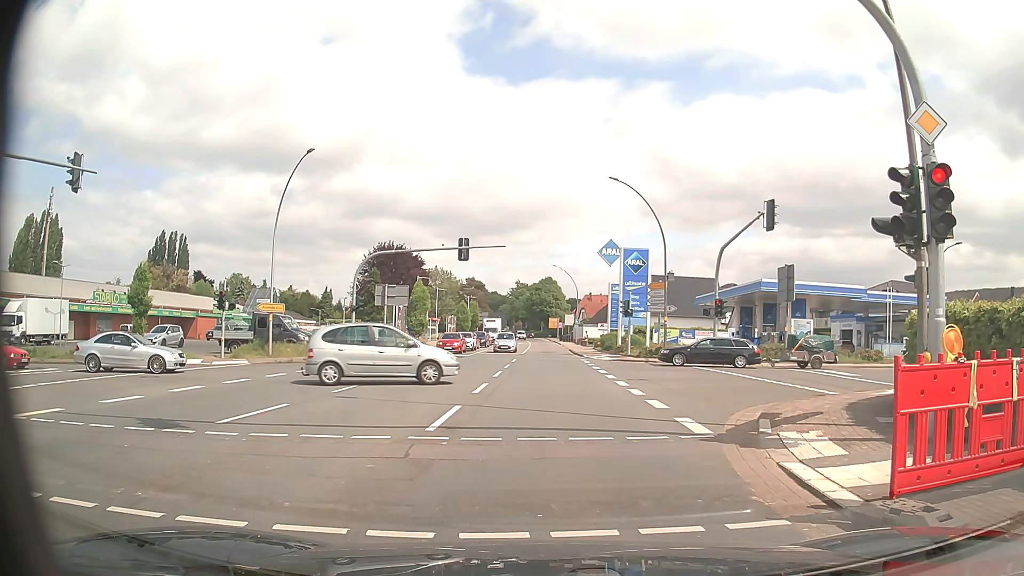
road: primary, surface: asphalt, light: Day
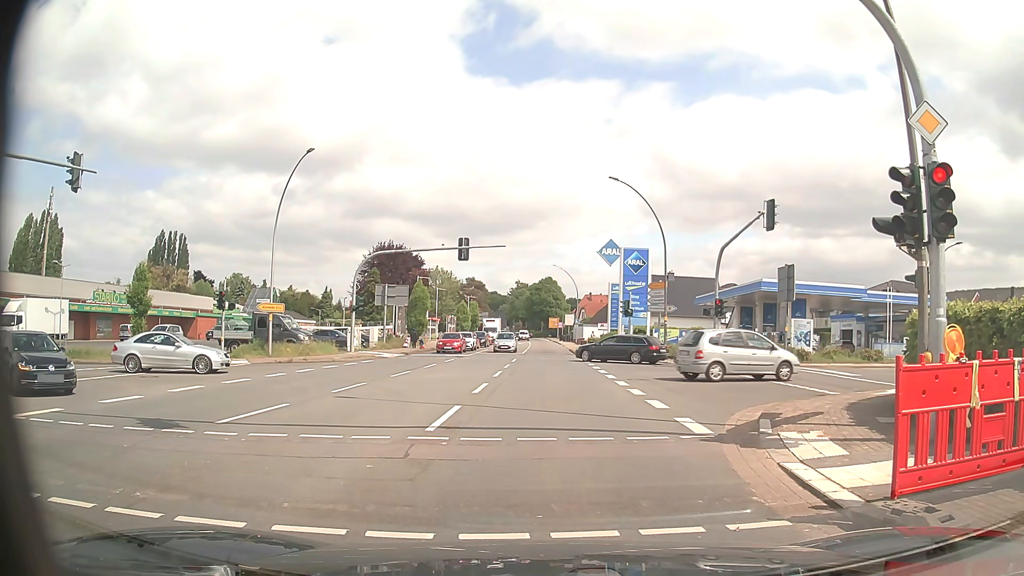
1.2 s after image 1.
(0.0, 0.0) m; 0°
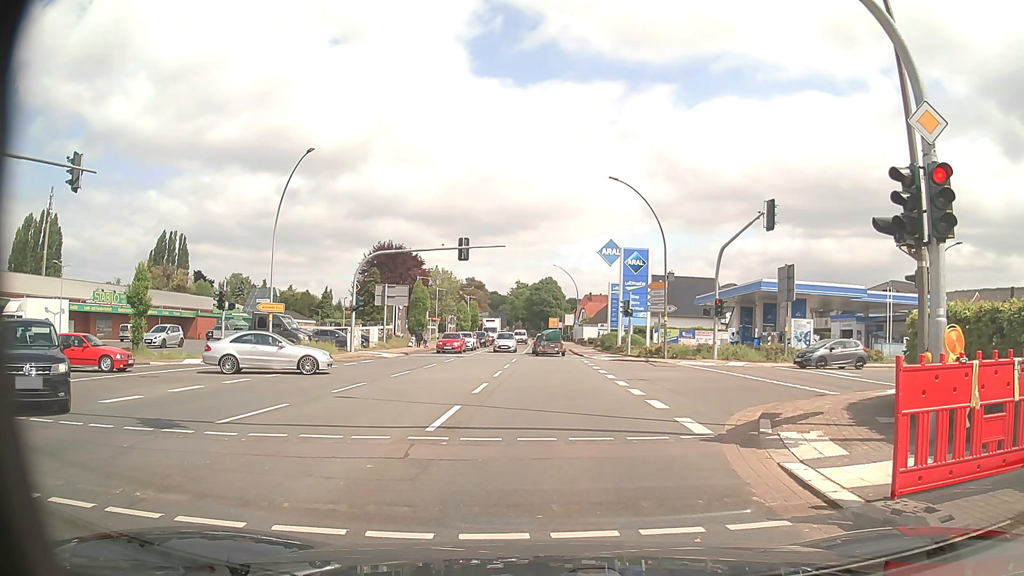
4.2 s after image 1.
(0.0, +0.1) m; 0°
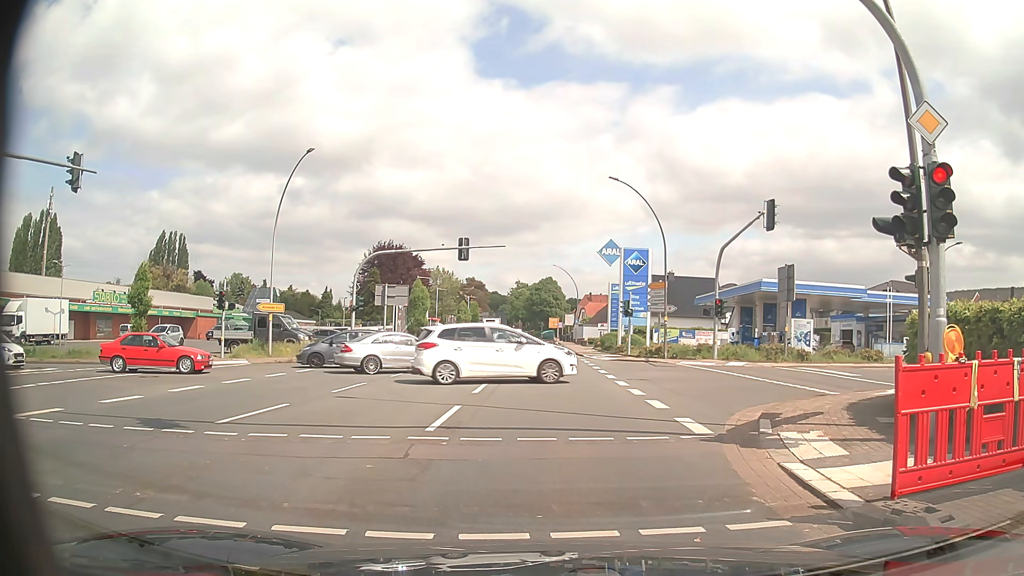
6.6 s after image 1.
(0.0, 0.0) m; 0°
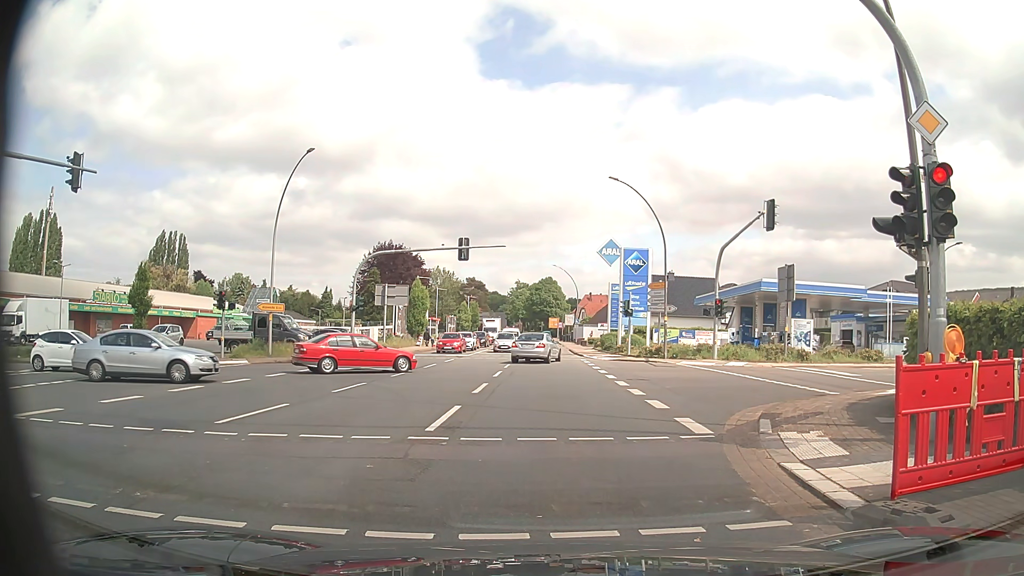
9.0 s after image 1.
(0.0, 0.0) m; 0°
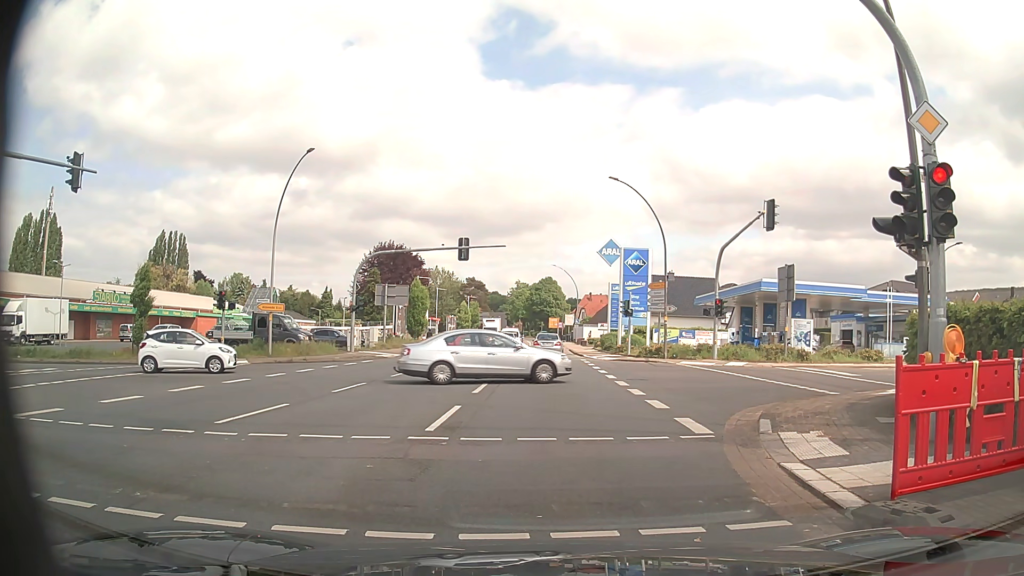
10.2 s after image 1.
(0.0, 0.0) m; 0°
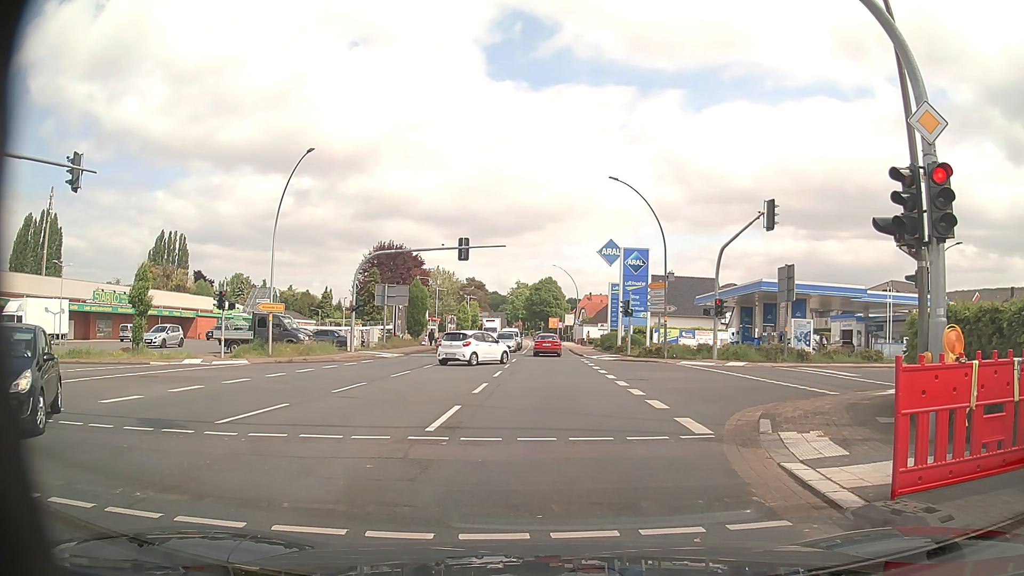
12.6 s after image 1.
(0.0, 0.0) m; 0°
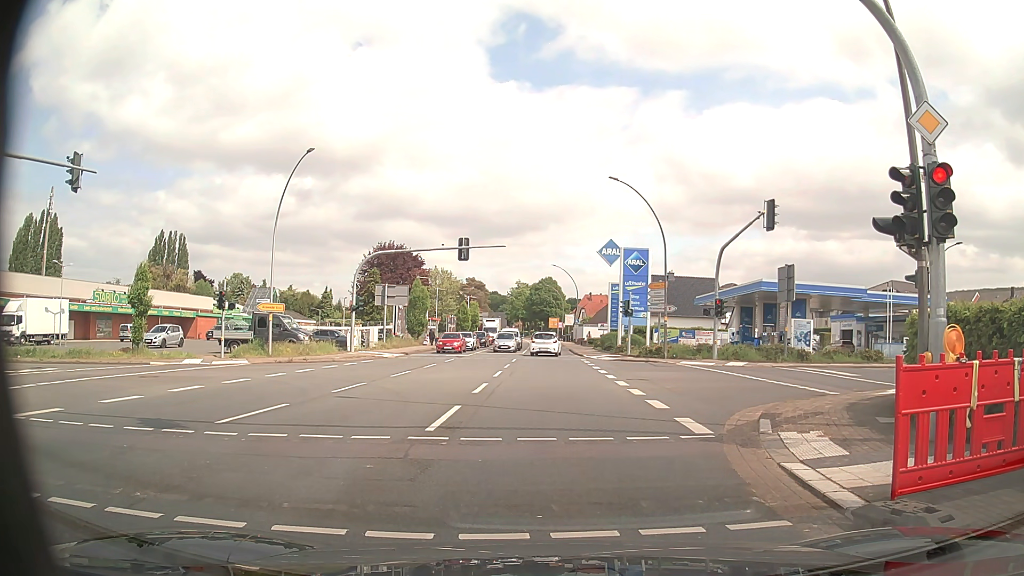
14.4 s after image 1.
(0.0, 0.0) m; 0°
(0, +10) (0, +20) (0, +30) (0, +40) (-1, +50) (-1, +60) (-1, +70) (-1, +80) (-2, +90) (-2, +100) m
